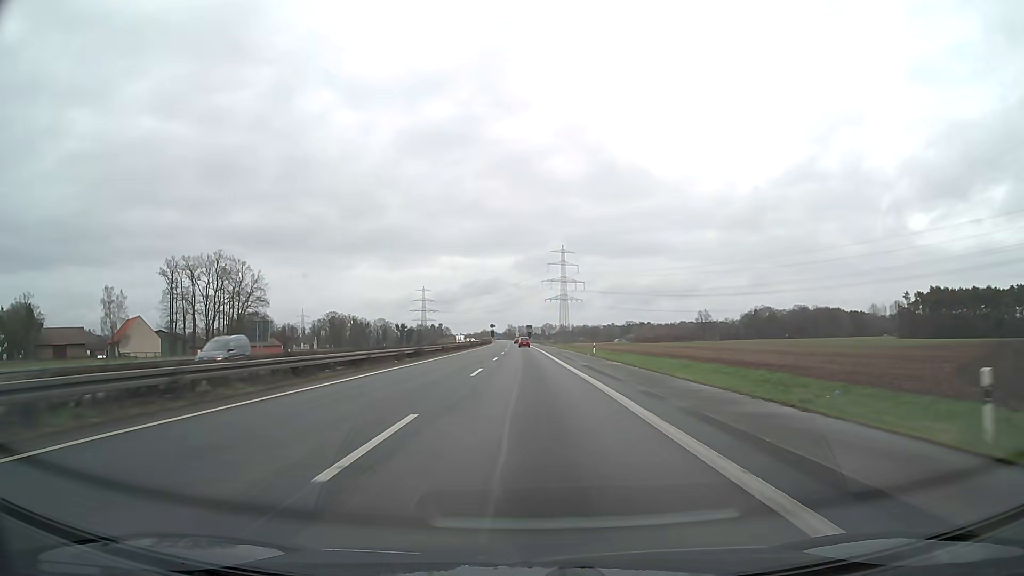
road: motorway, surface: asphalt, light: Day
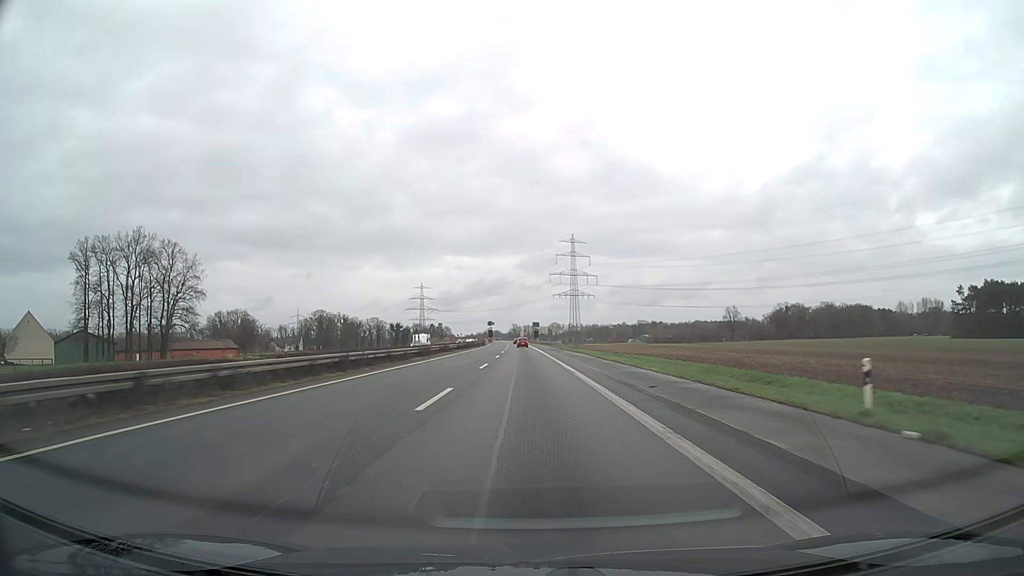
(-0.2, +47.9) m; 0°
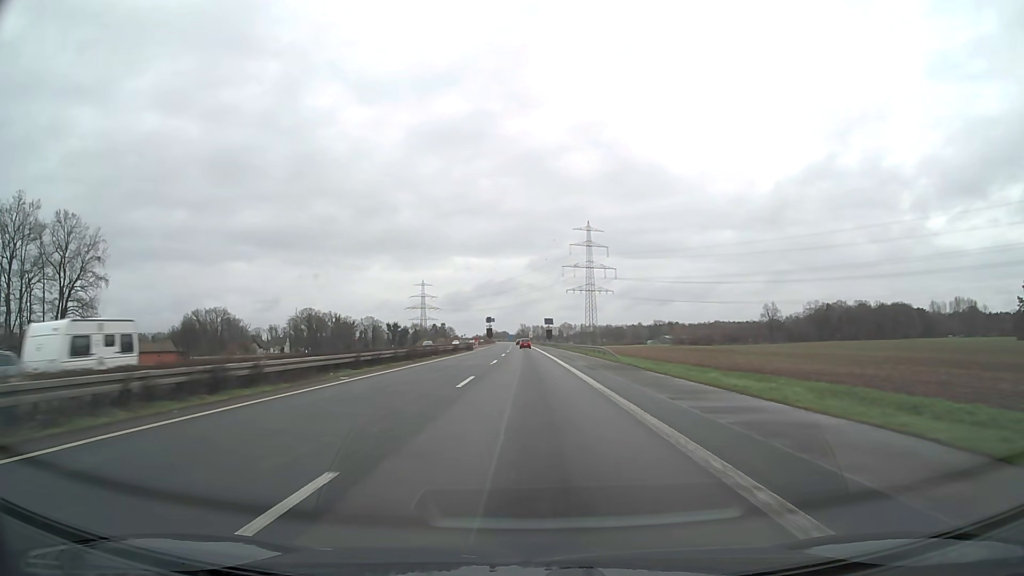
(-0.4, +47.5) m; -1°
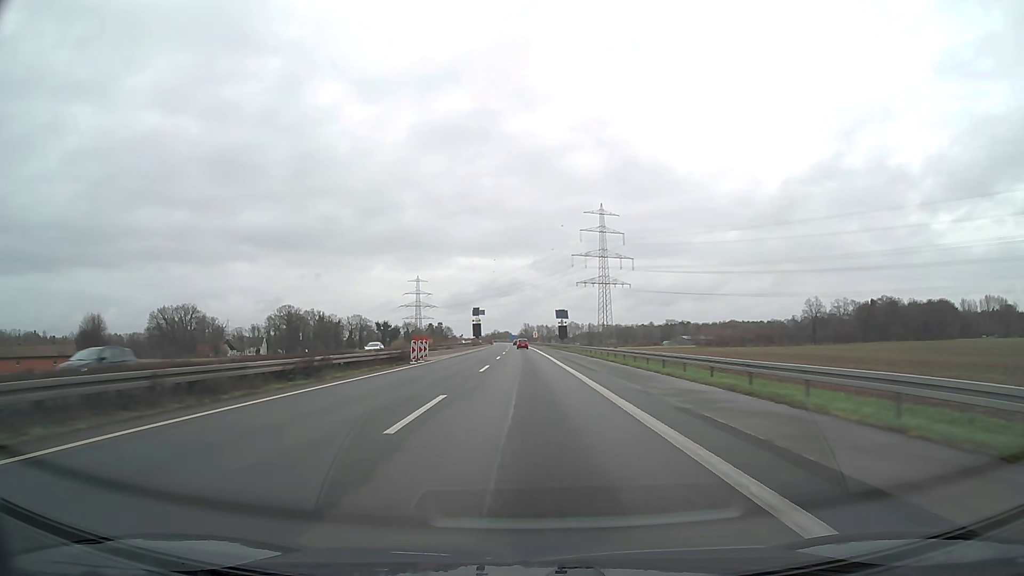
(-0.2, +47.4) m; 0°
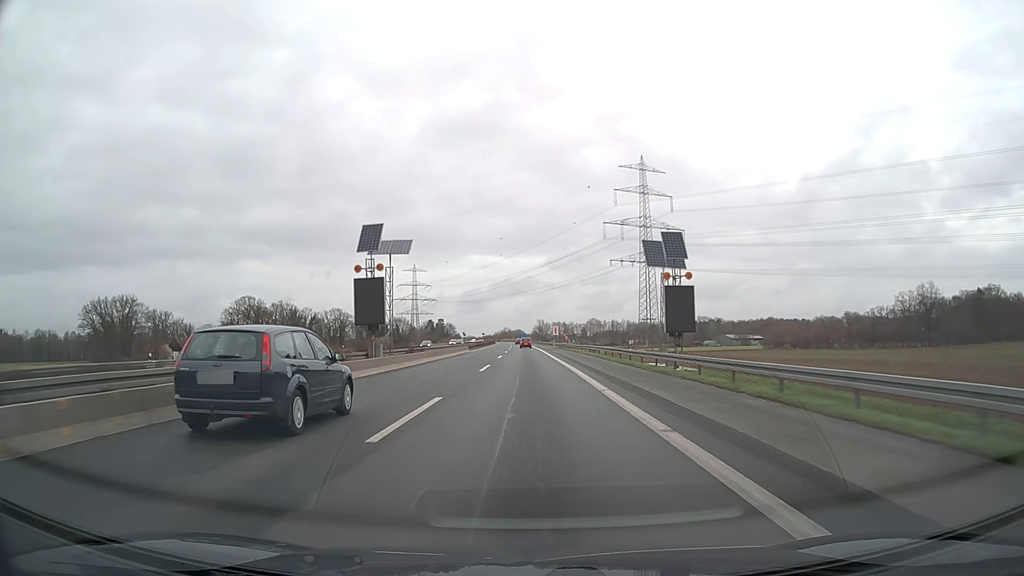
(-0.7, +78.9) m; -1°
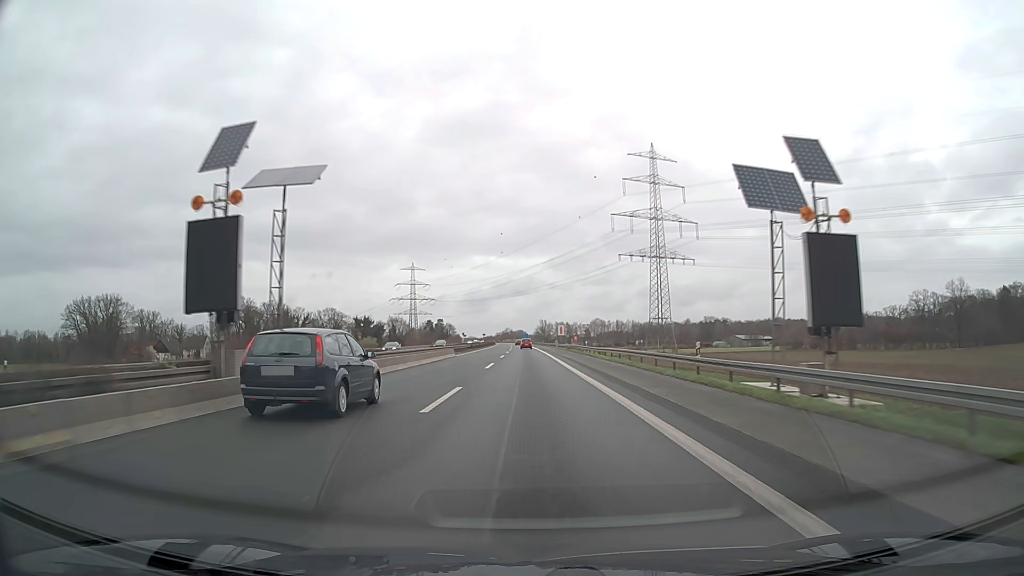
(0.0, +15.8) m; 0°
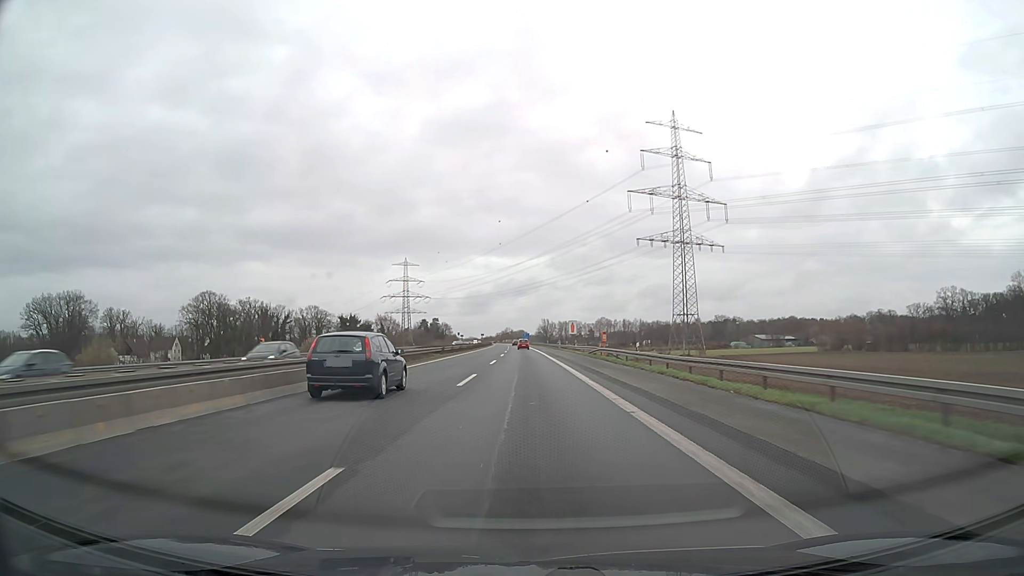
(0.0, +31.6) m; 0°
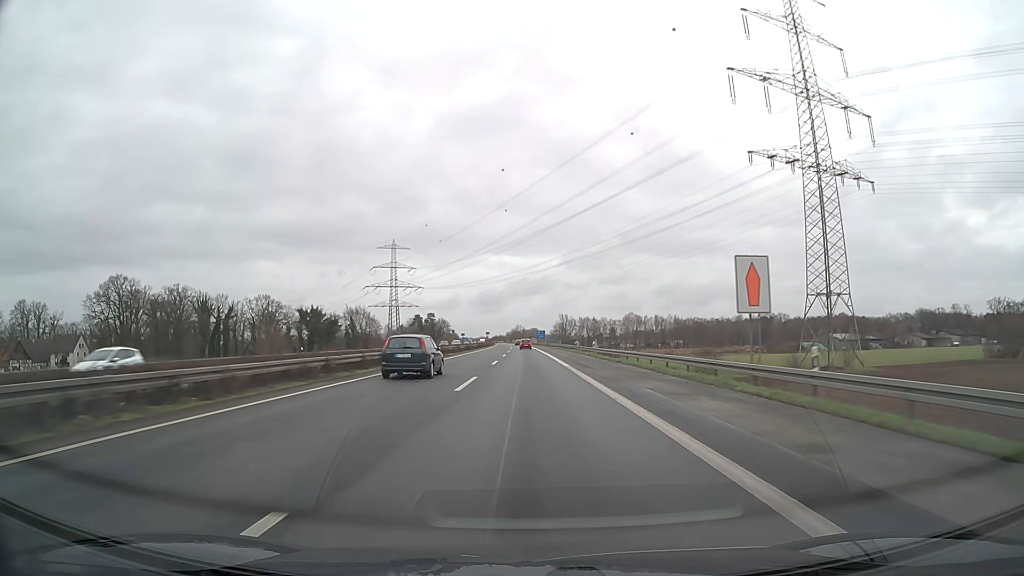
(-0.7, +79.0) m; -1°
(0, +10) (0, +20) (0, +30) (0, +40) (0, +50) (0, +60) (0, +70) (0, +80) (0, +90) (-1, +100) m
